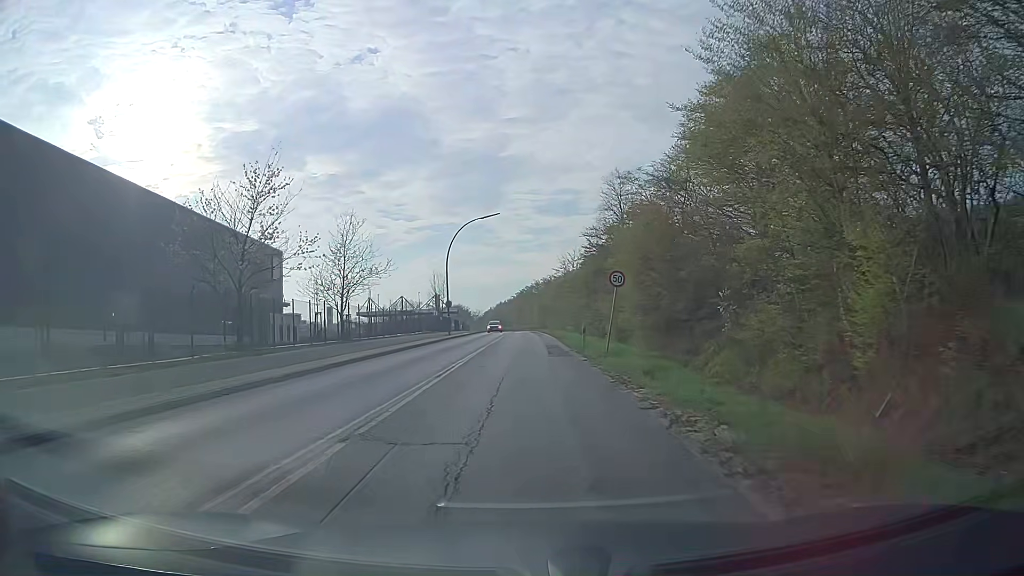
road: secondary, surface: asphalt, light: Day
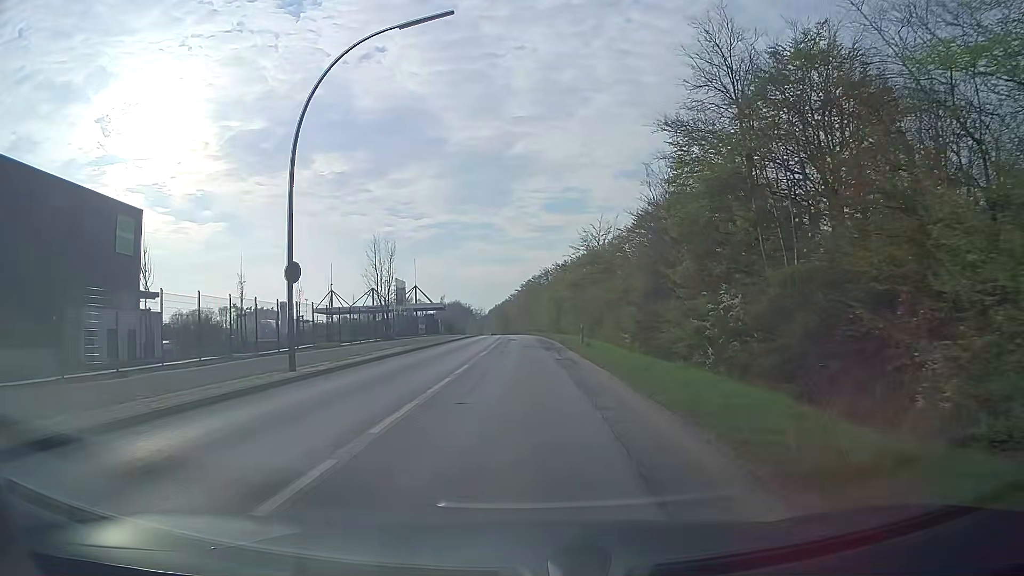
(0.0, +38.1) m; 0°
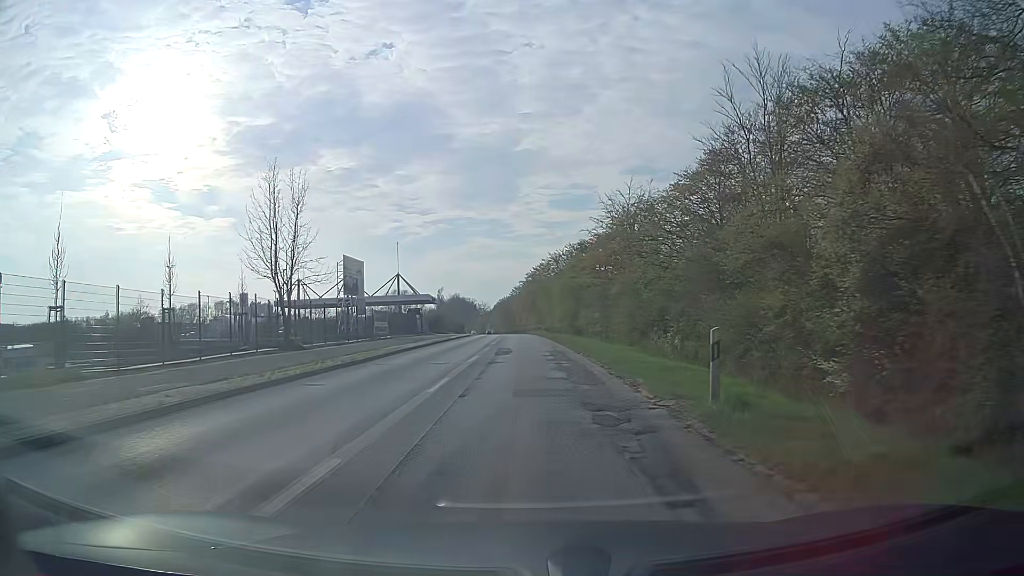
(-0.2, +23.0) m; -1°
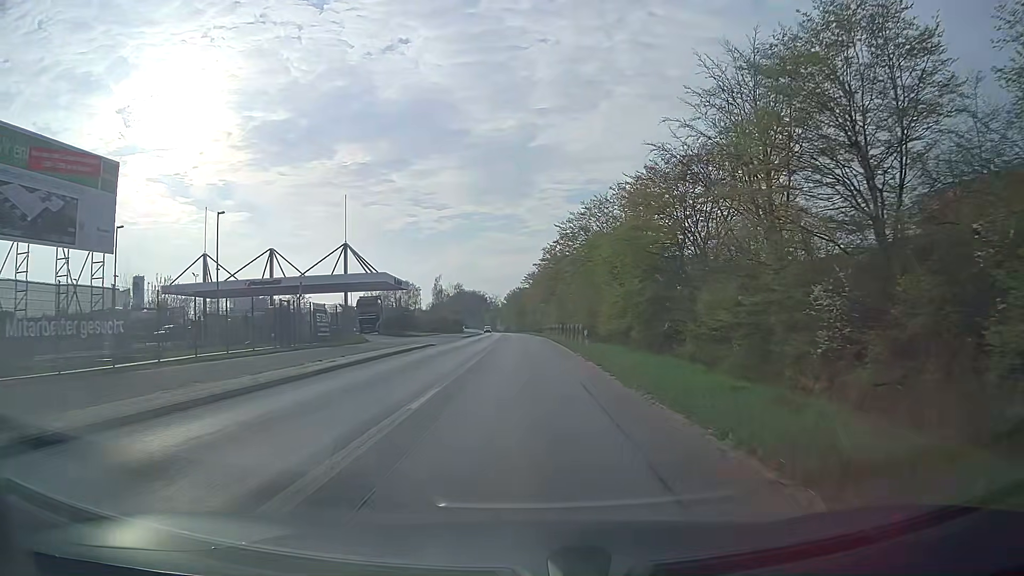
(-0.4, +38.4) m; -1°
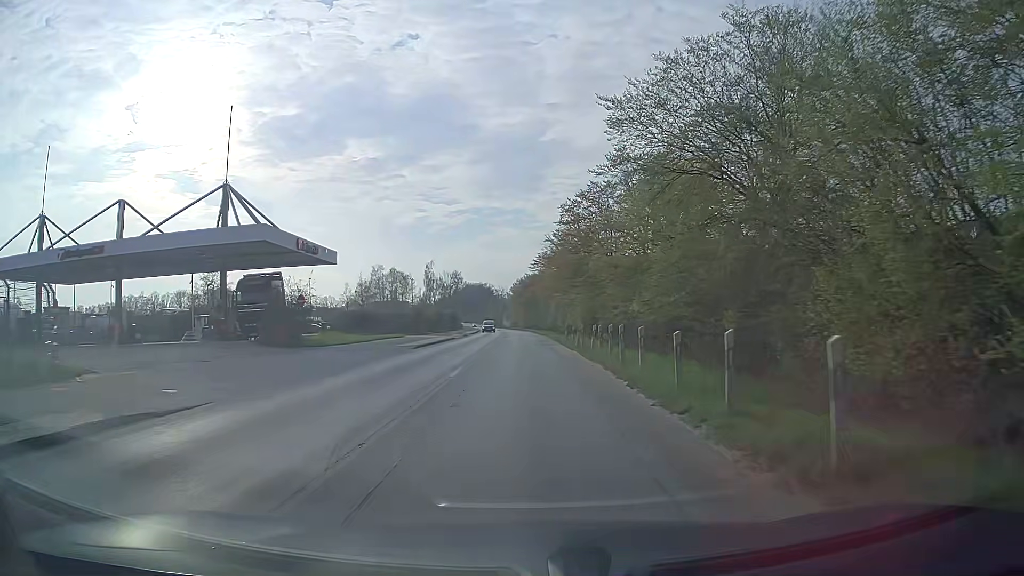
(-0.4, +30.7) m; -1°
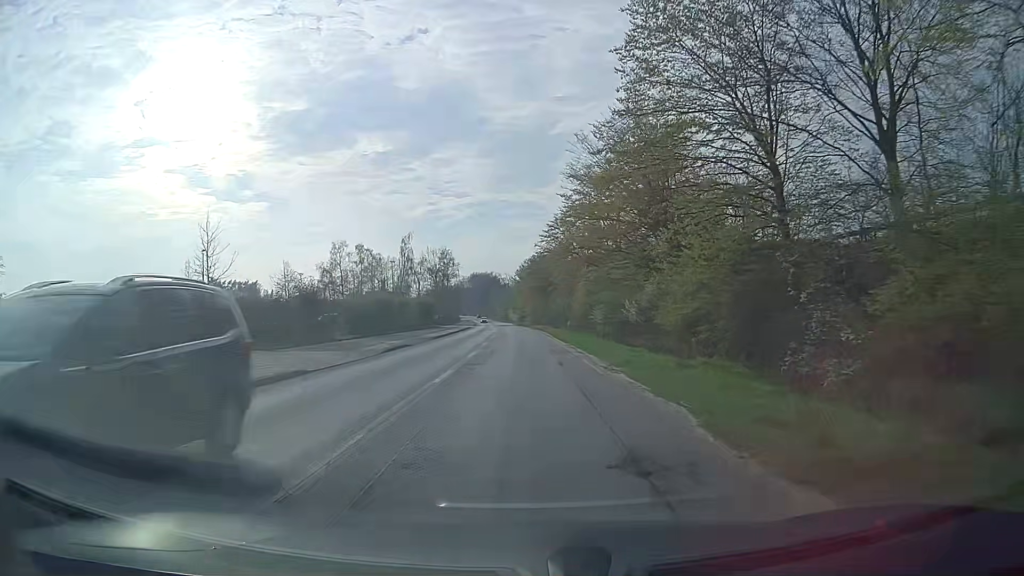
(-0.3, +38.3) m; -1°
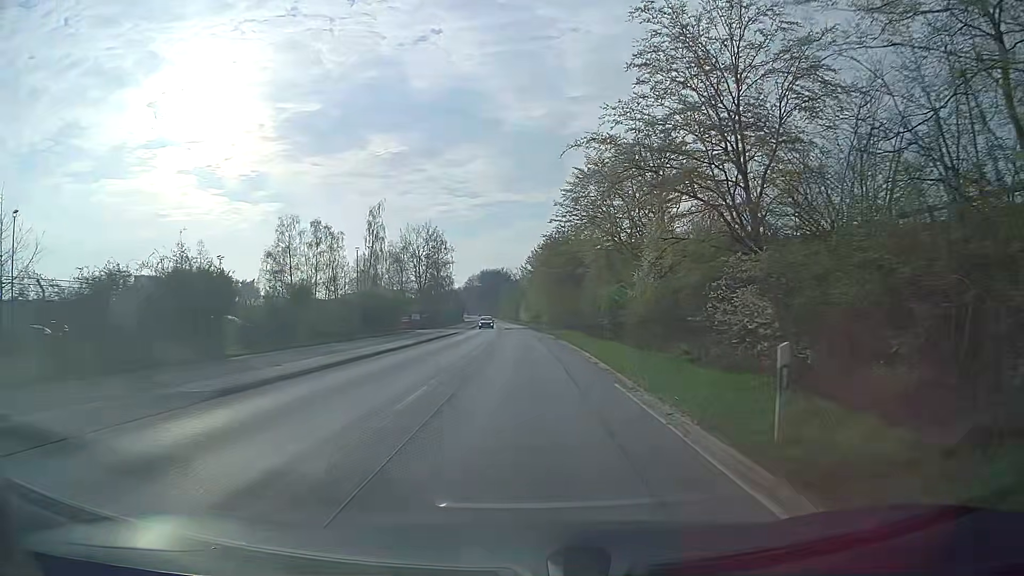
(-0.2, +30.7) m; -1°
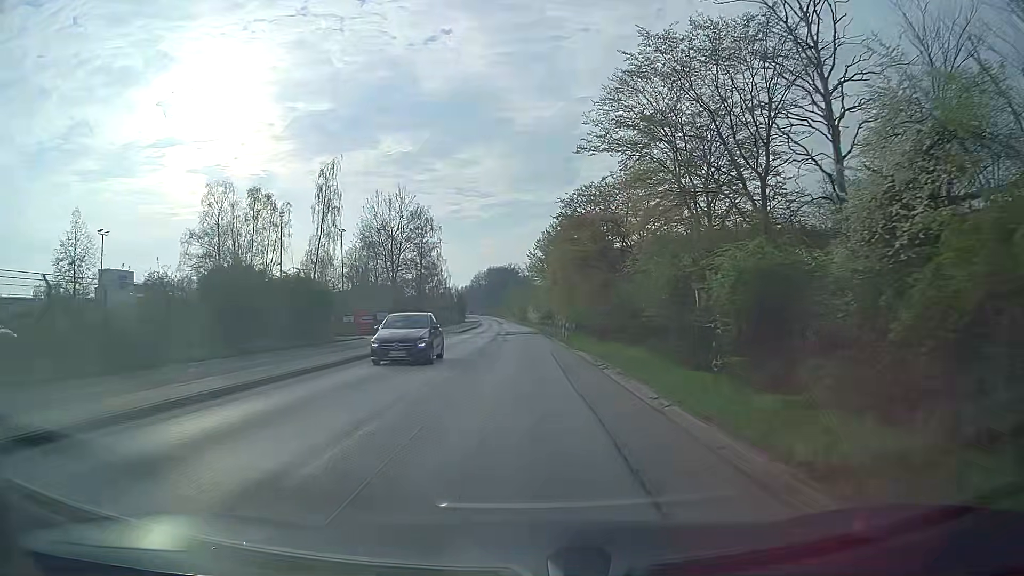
(-0.1, +22.9) m; -1°
